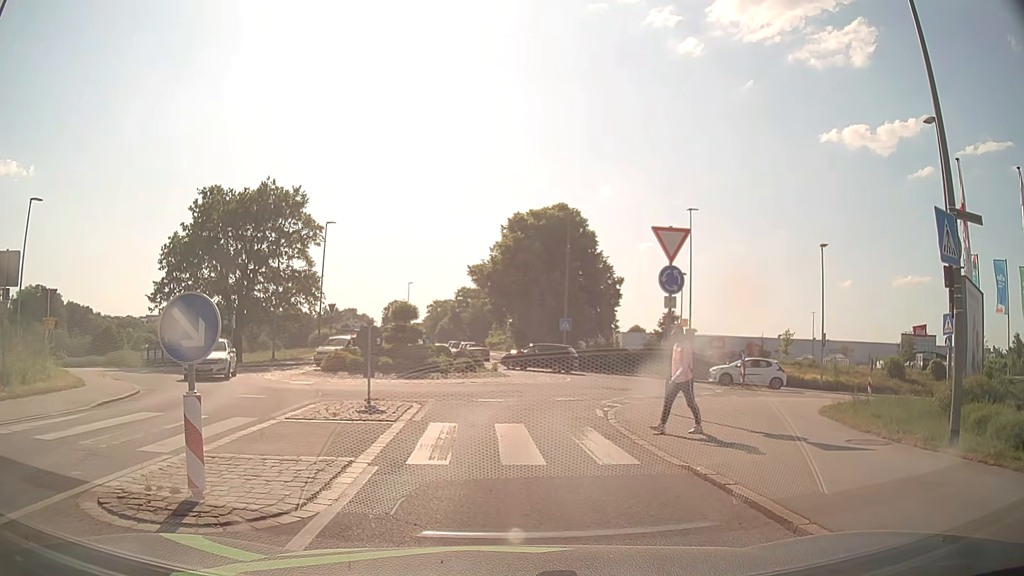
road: tertiary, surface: asphalt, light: Day
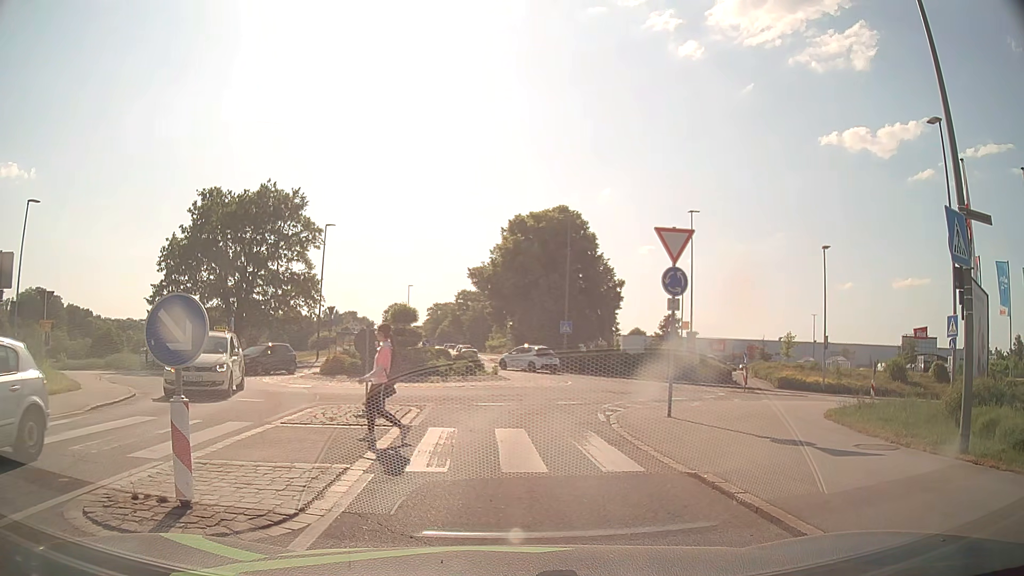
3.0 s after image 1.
(0.0, +0.3) m; 0°
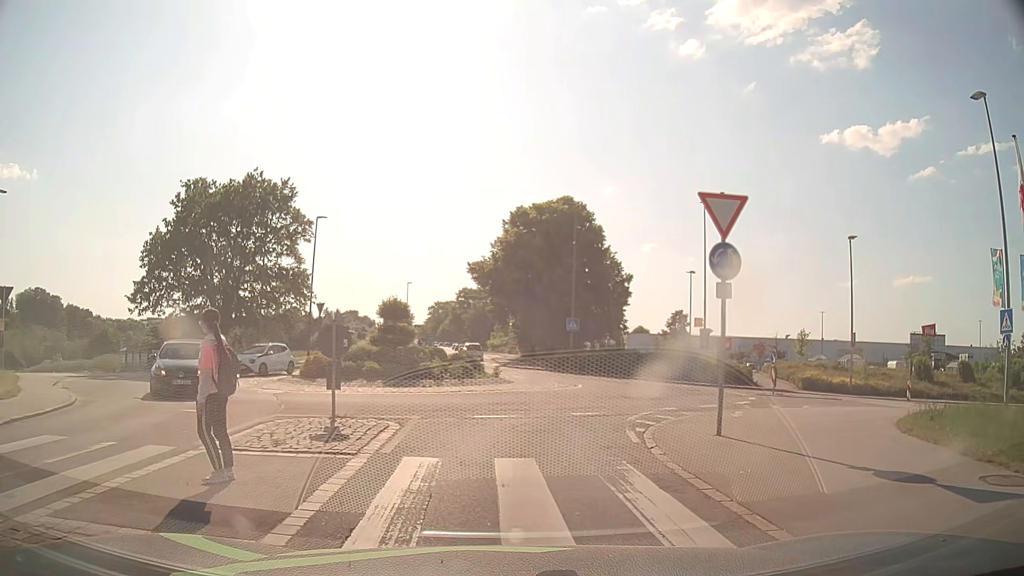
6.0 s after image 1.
(0.0, +3.2) m; 0°
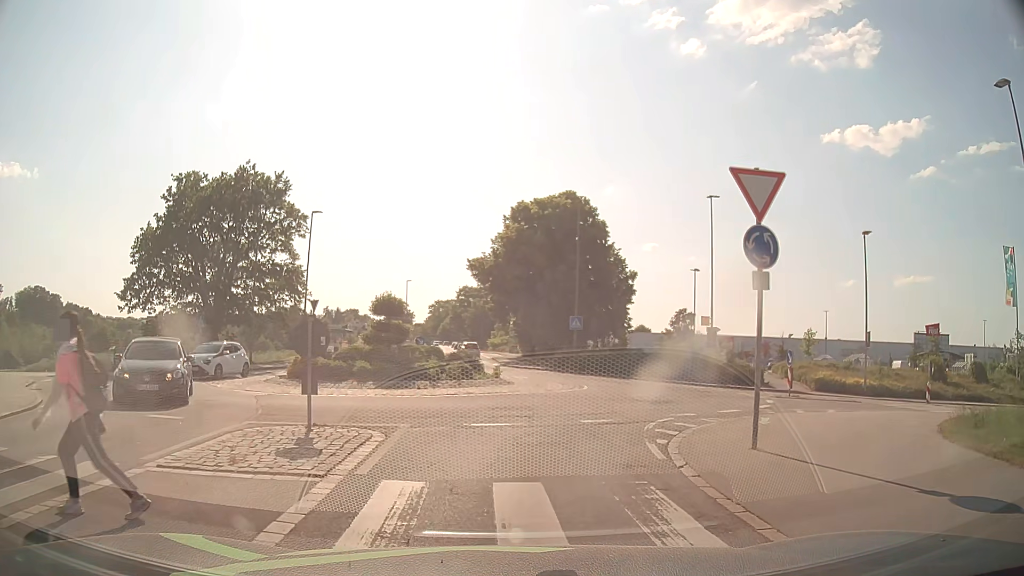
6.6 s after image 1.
(0.0, +1.6) m; -1°
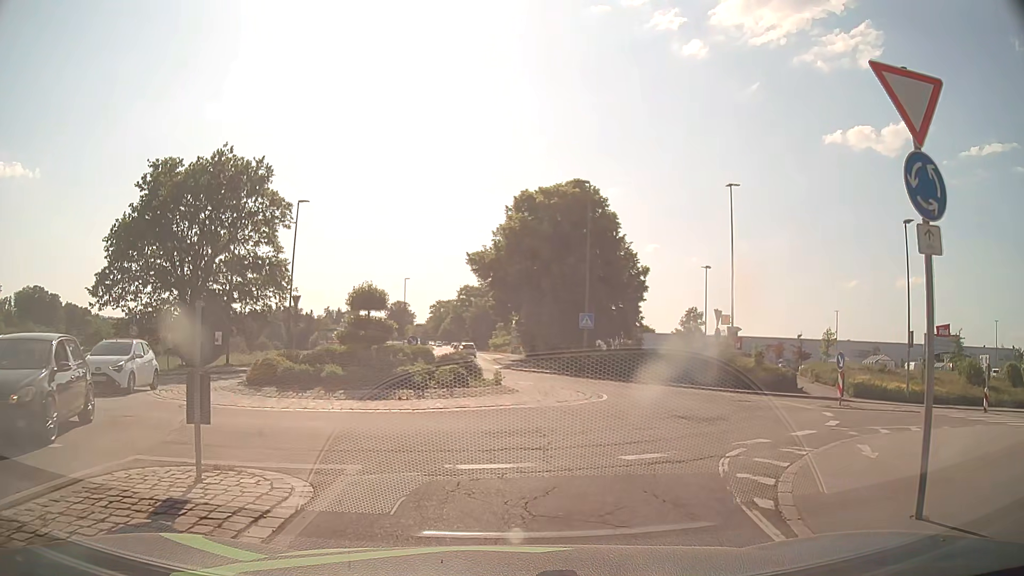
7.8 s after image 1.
(0.0, +4.1) m; +1°
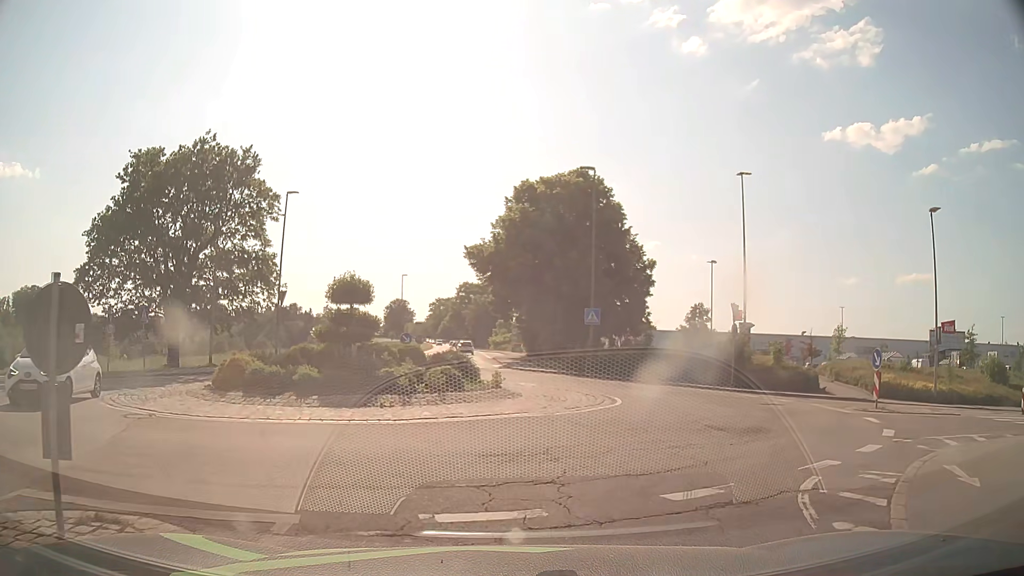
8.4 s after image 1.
(0.0, +2.4) m; -1°
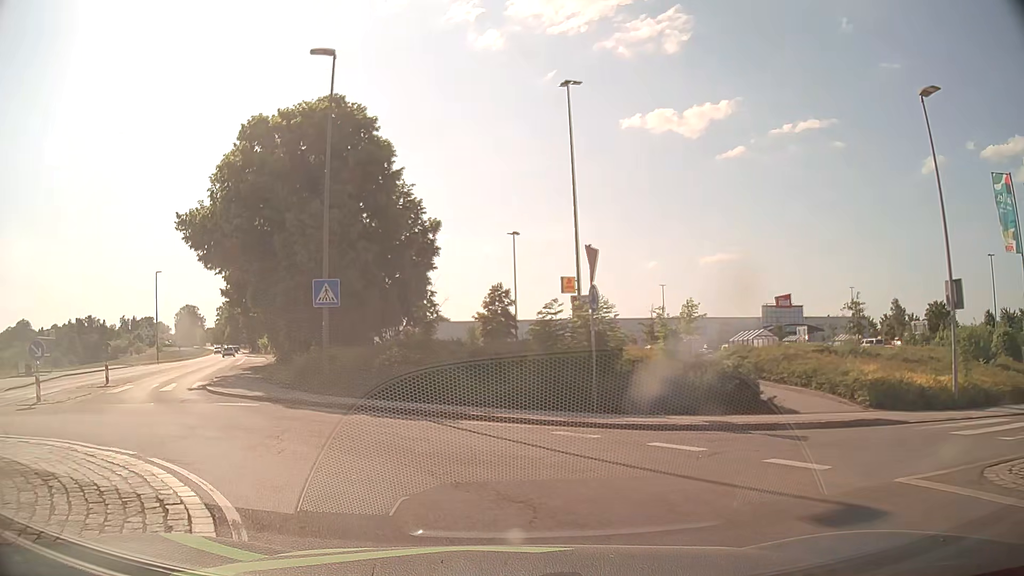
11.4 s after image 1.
(+2.9, +13.9) m; +18°
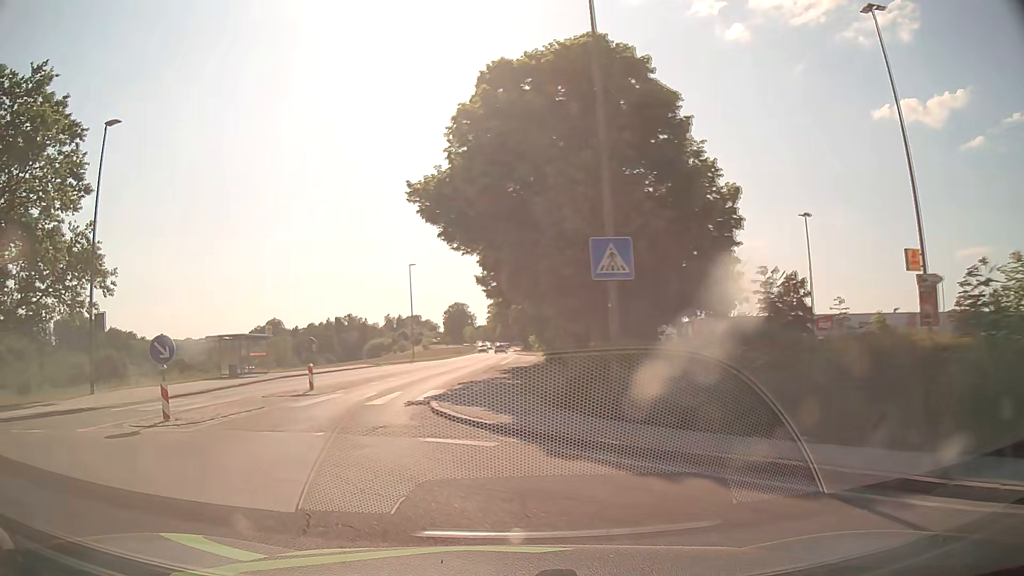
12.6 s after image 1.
(-1.3, +6.7) m; -24°
(-2, +10) (-4, +20) (-4, +30) (-3, +40) (-3, +50) (-2, +59) (-2, +69) (-1, +79) (-1, +89) (-1, +99) m
